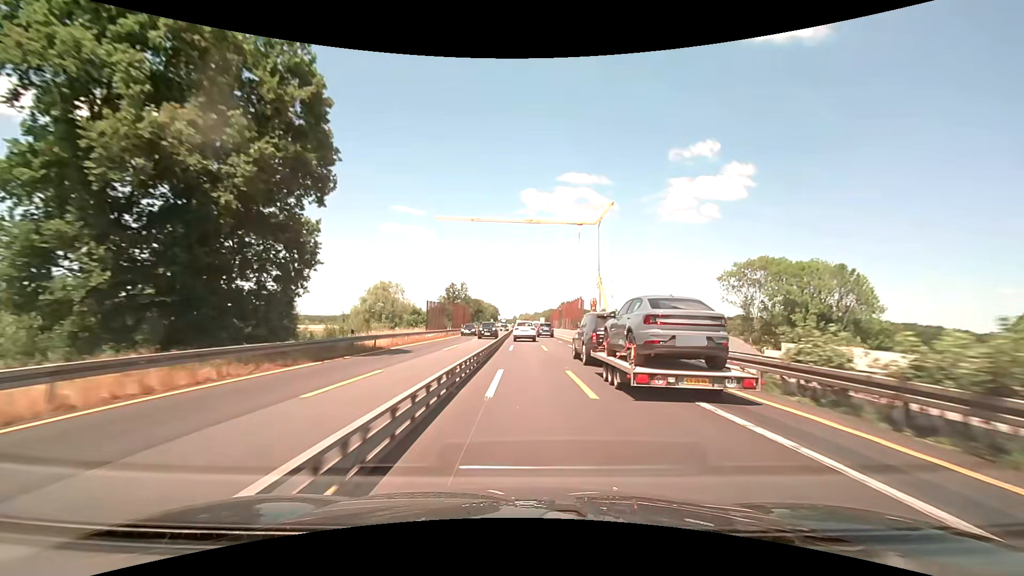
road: motorway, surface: asphalt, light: Day
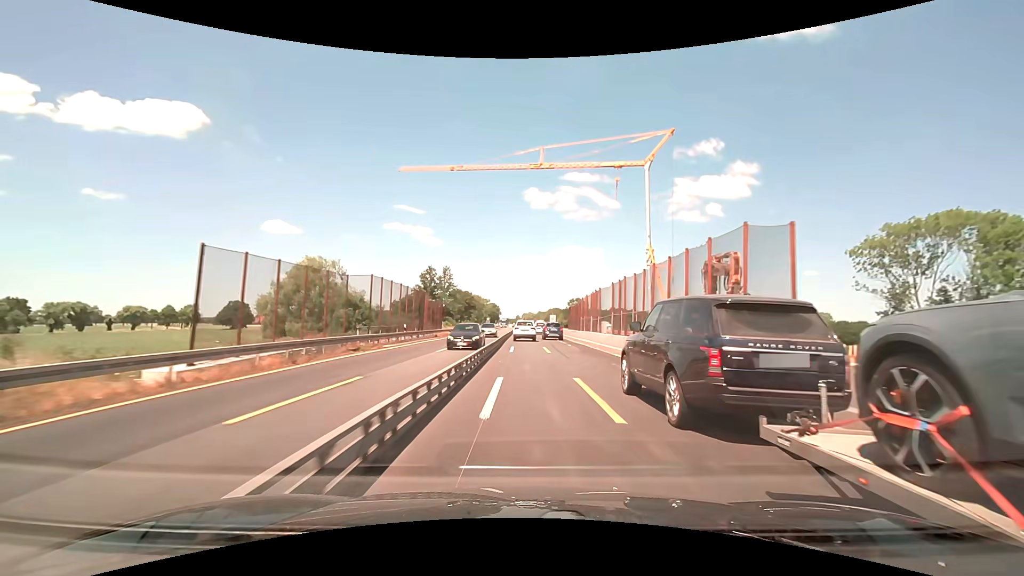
(-0.2, +37.3) m; 0°
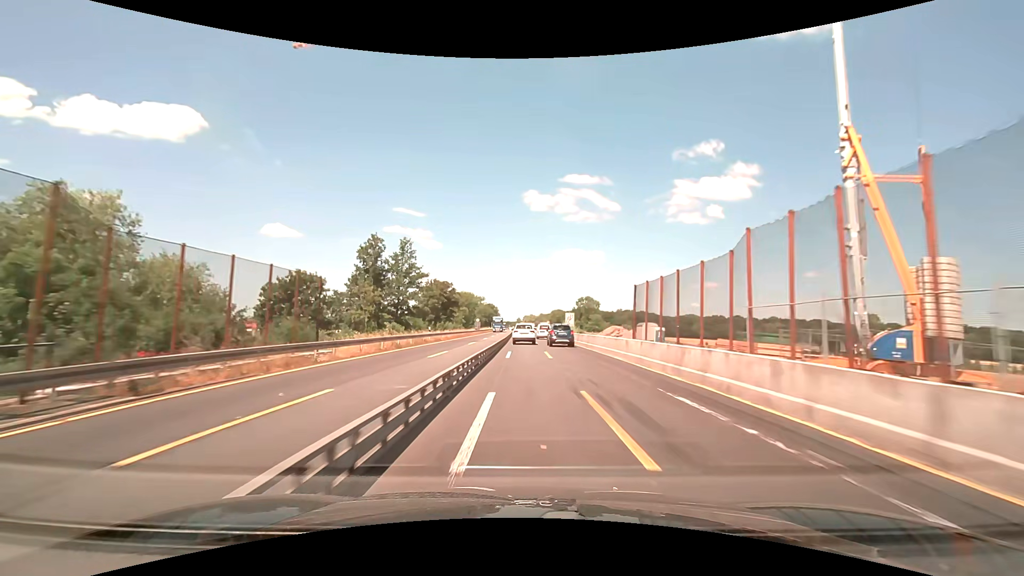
(-0.1, +37.5) m; 0°
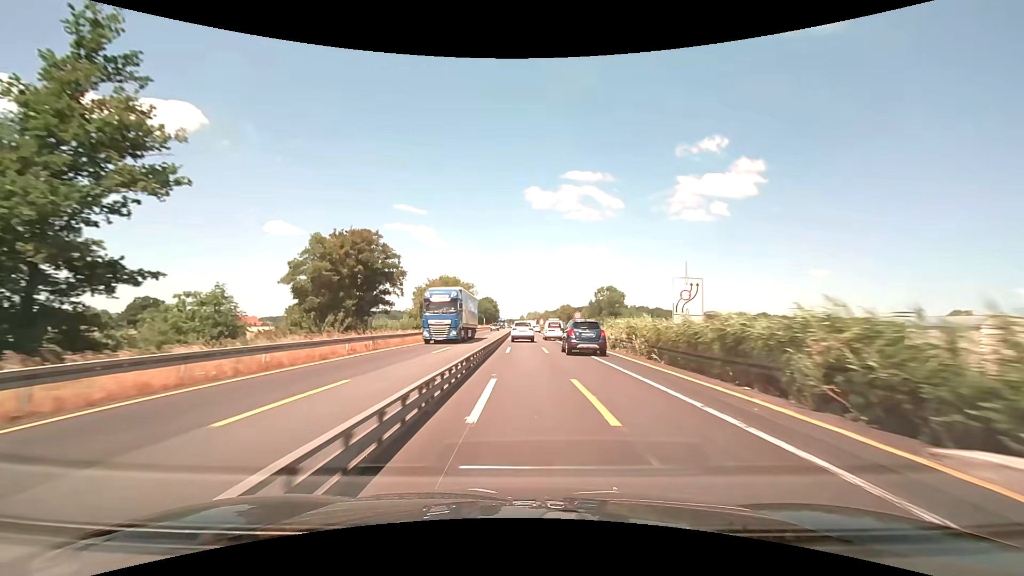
(-0.1, +50.4) m; 0°
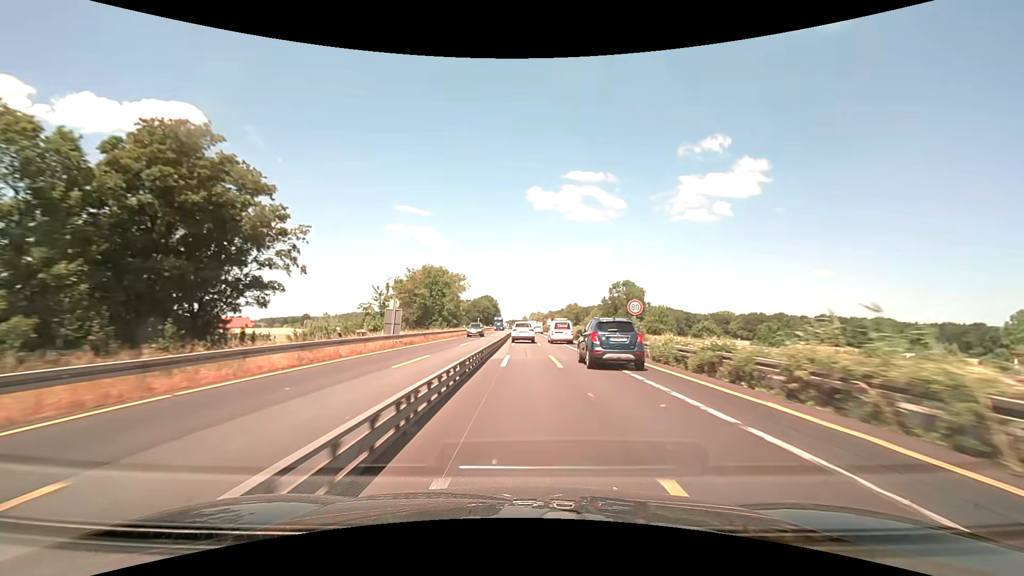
(0.0, +25.4) m; 0°
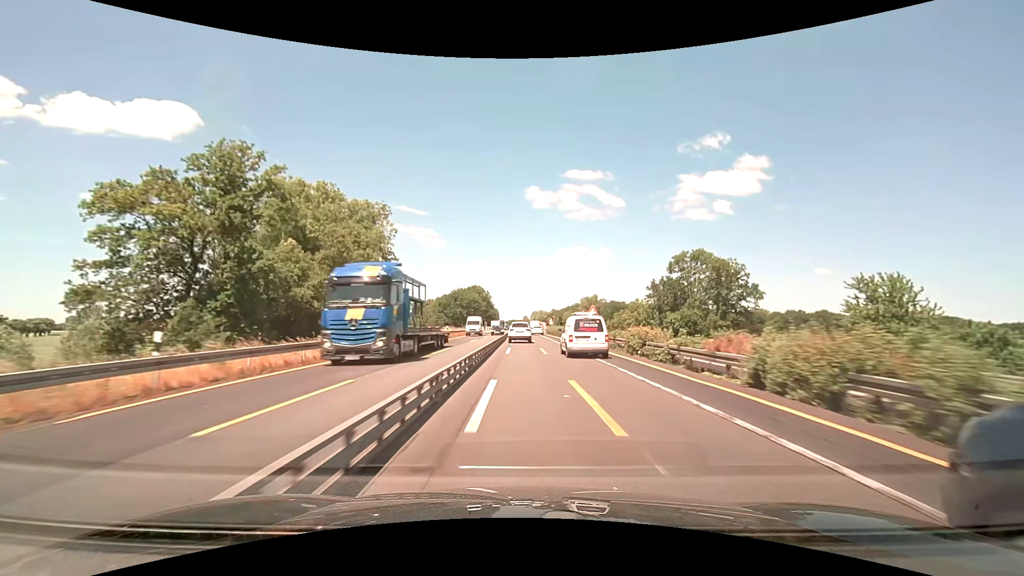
(-0.3, +64.0) m; 0°
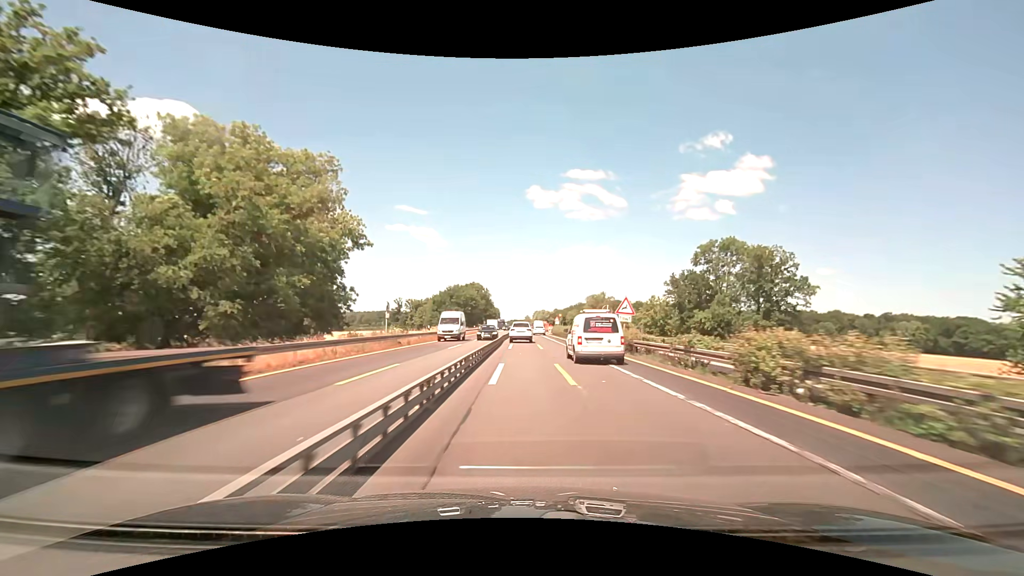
(0.0, +12.9) m; 0°
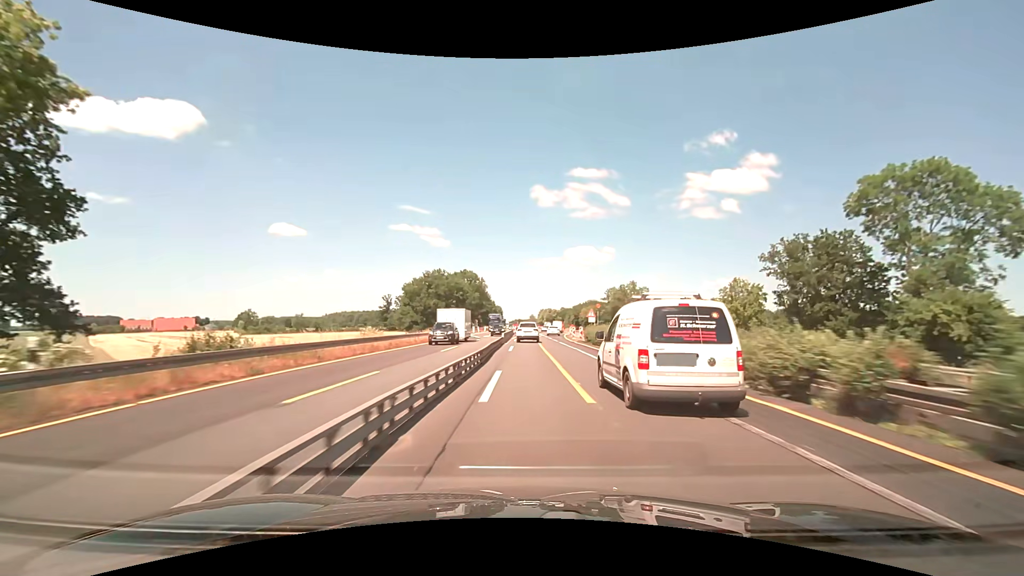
(-0.1, +38.5) m; 0°
(0, +10) (0, +20) (0, +30) (0, +40) (0, +50) (0, +60) (+1, +70) (+1, +80) (+2, +90) (+3, +100) m
